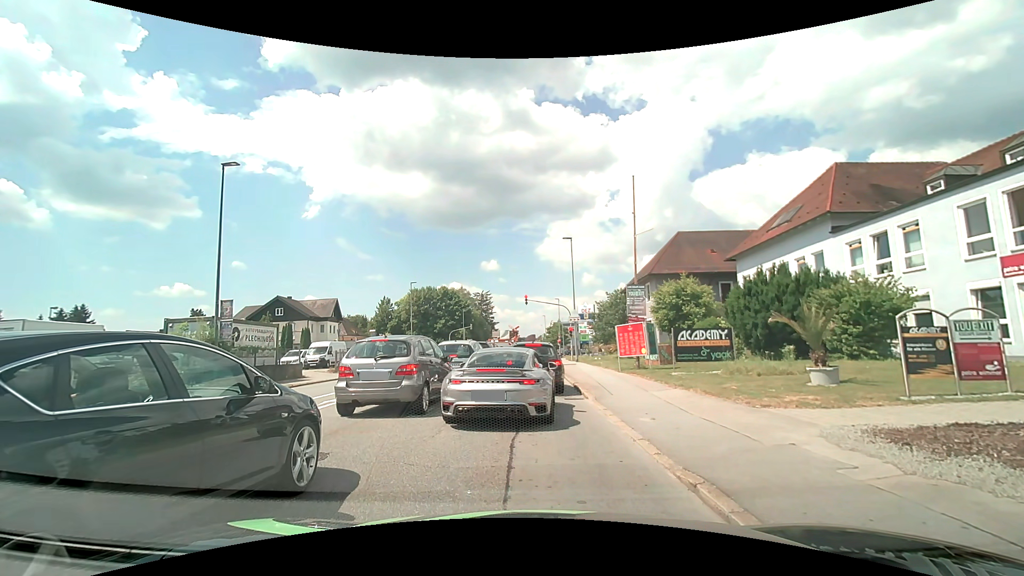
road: tertiary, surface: asphalt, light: Day
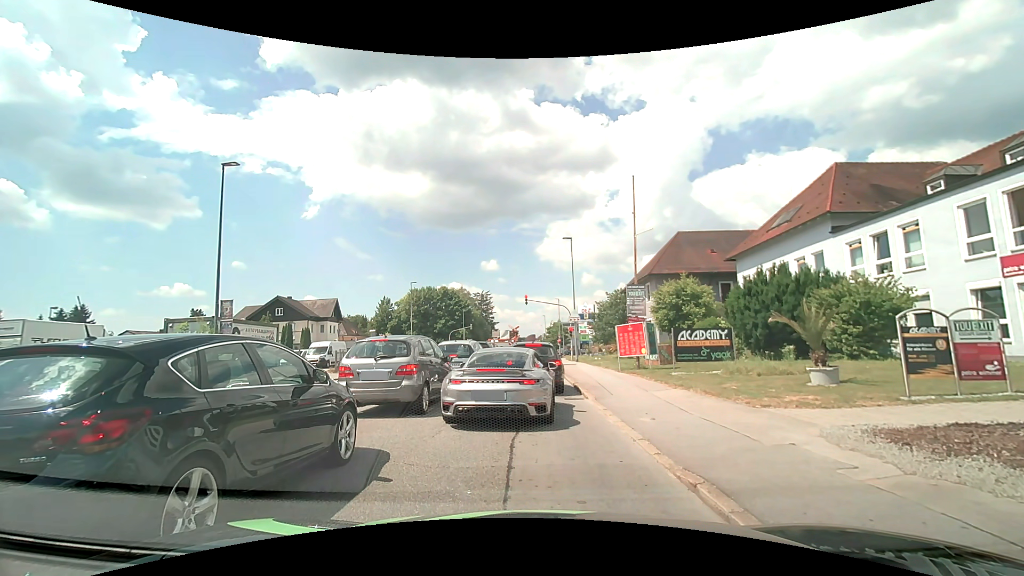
(0.0, 0.0) m; 0°
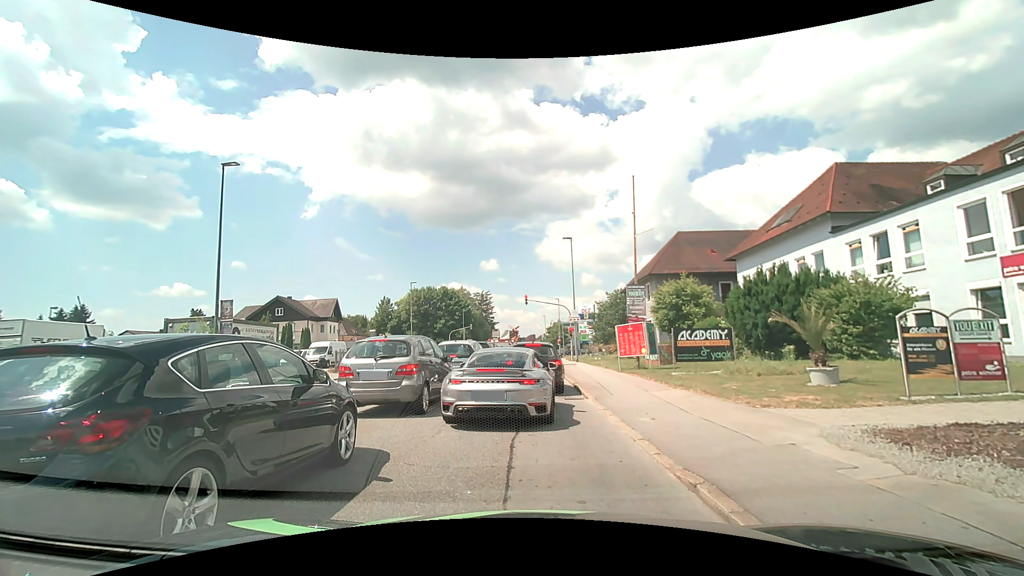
(0.0, 0.0) m; 0°
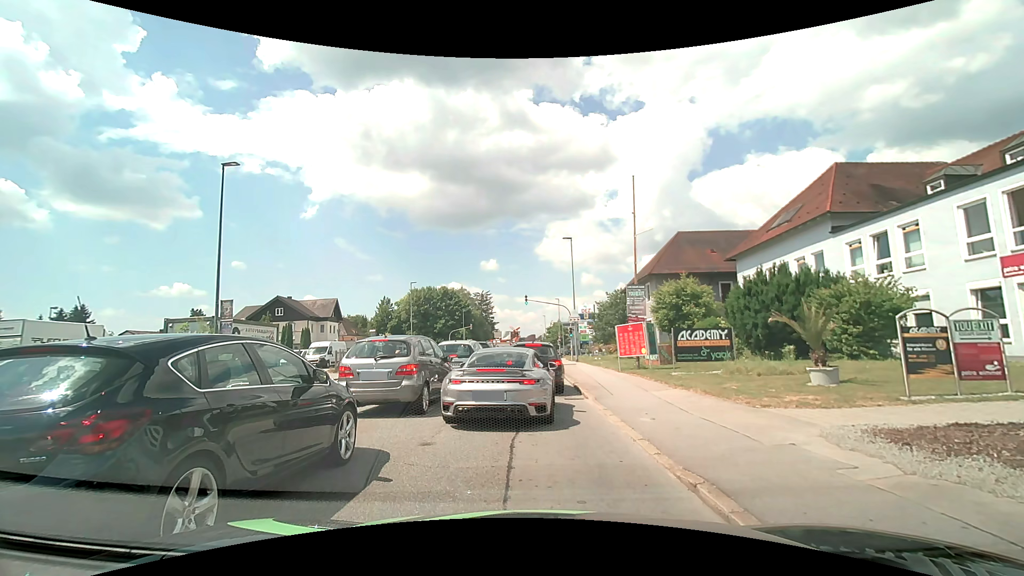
(0.0, 0.0) m; 0°
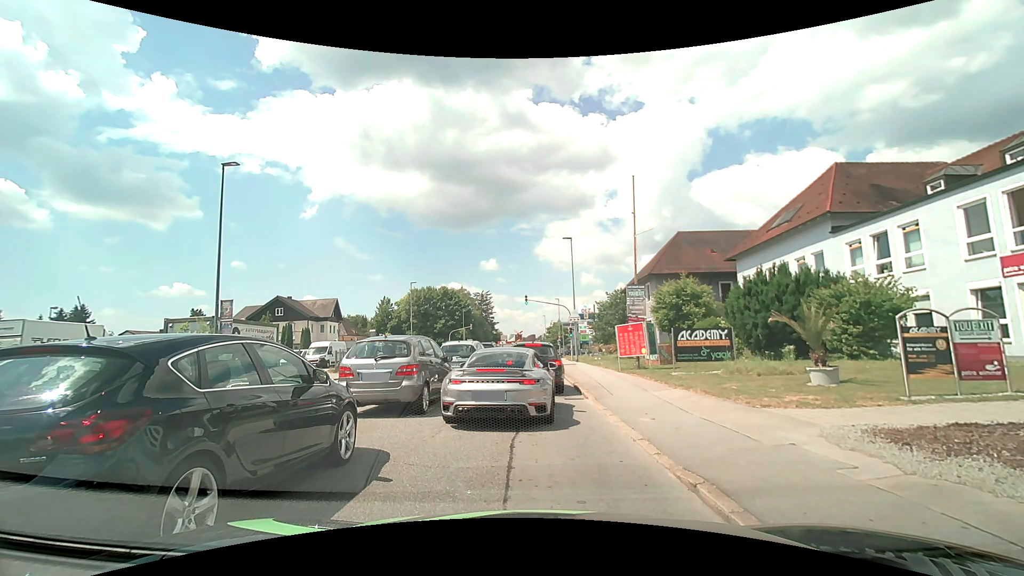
(0.0, 0.0) m; 0°
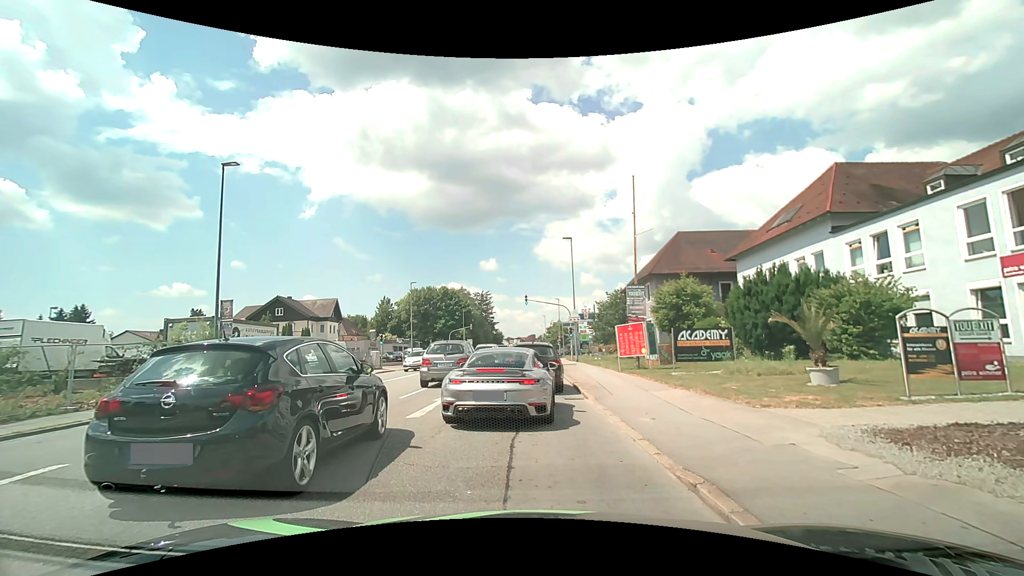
(0.0, 0.0) m; 0°
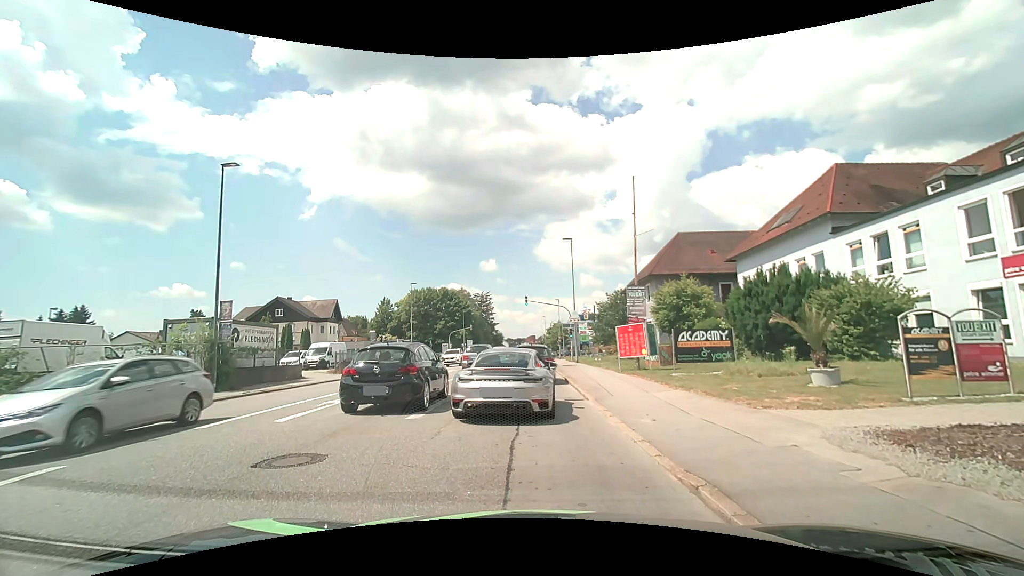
(0.0, 0.0) m; 0°
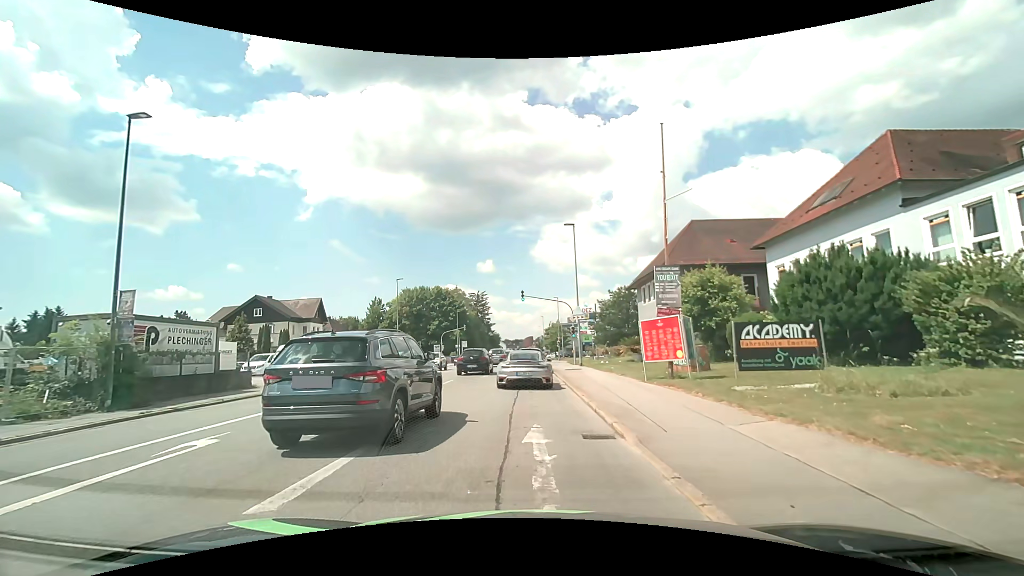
(-0.1, +5.6) m; -1°
(0, +10) (0, +20) (0, +30) (0, +40) (0, +50) (0, +60) (0, +70) (0, +80) (0, +90) (-1, +100) m
